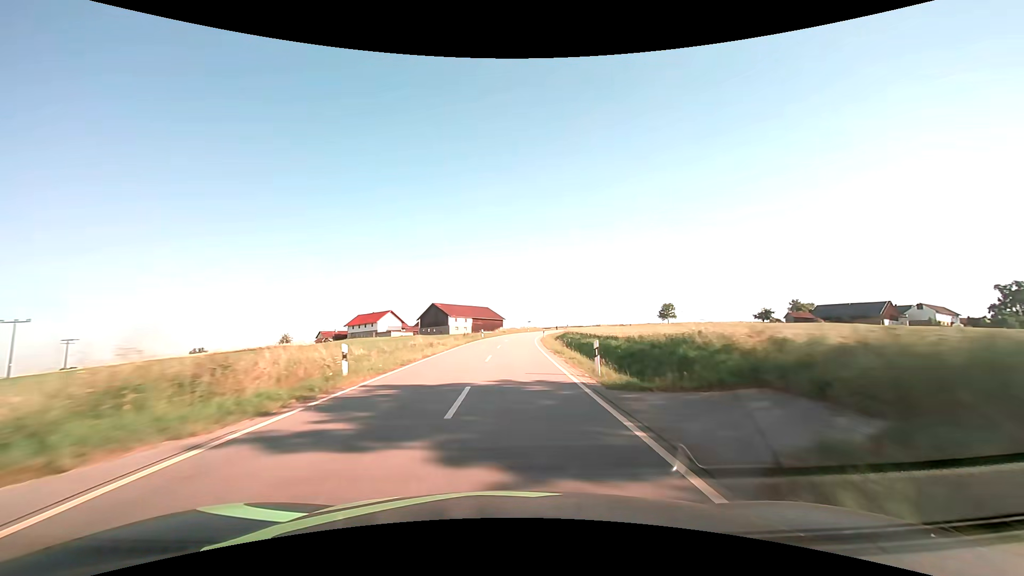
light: Day
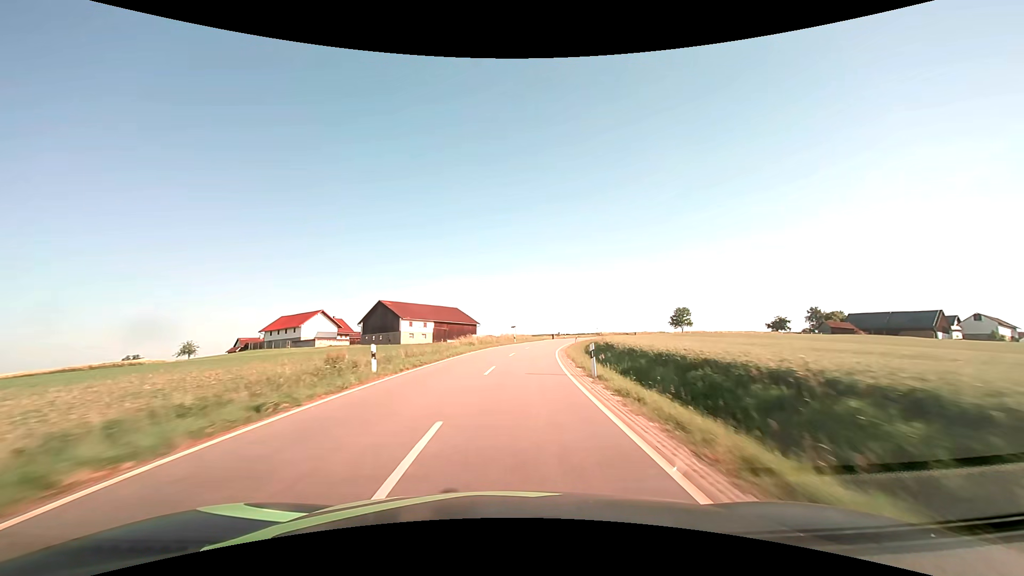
(+0.5, +40.5) m; +2°
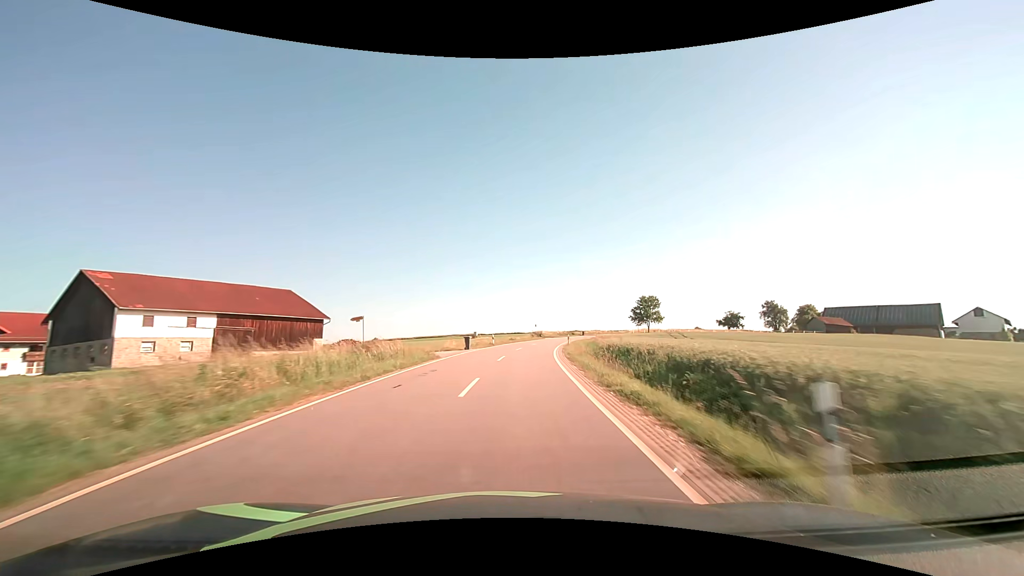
(+4.7, +53.9) m; +10°
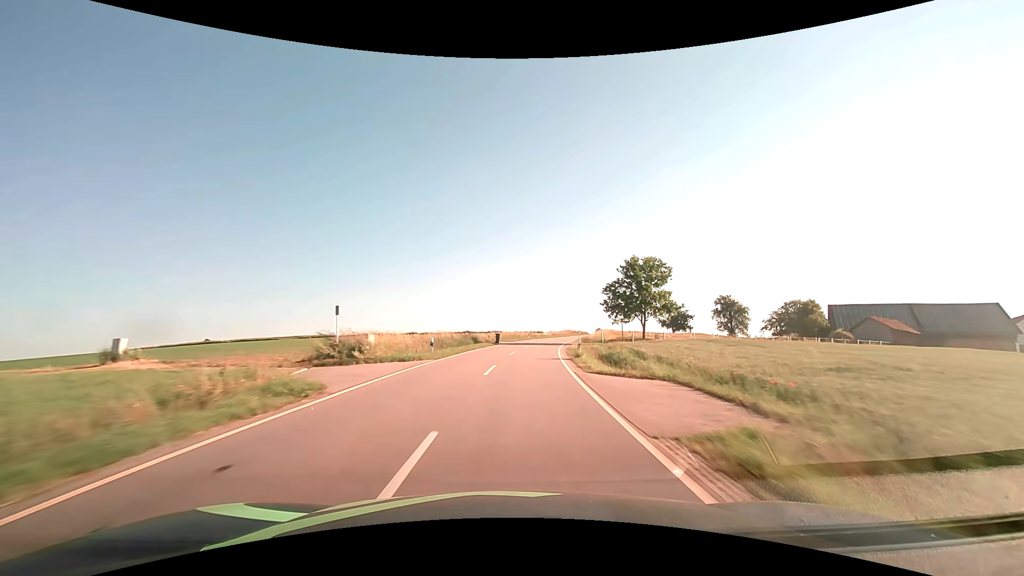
(+7.4, +67.8) m; +13°
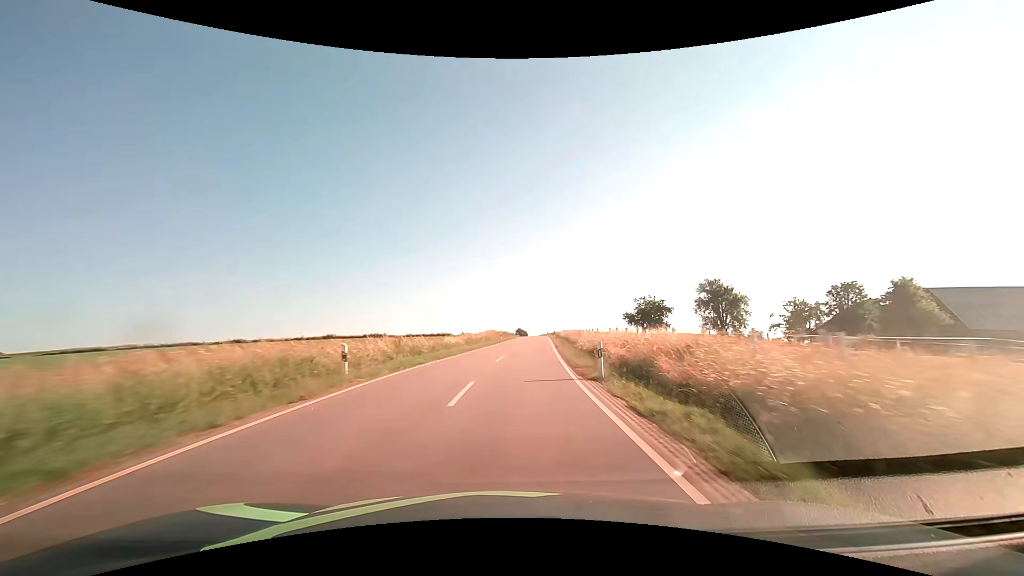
(+4.9, +54.6) m; +10°
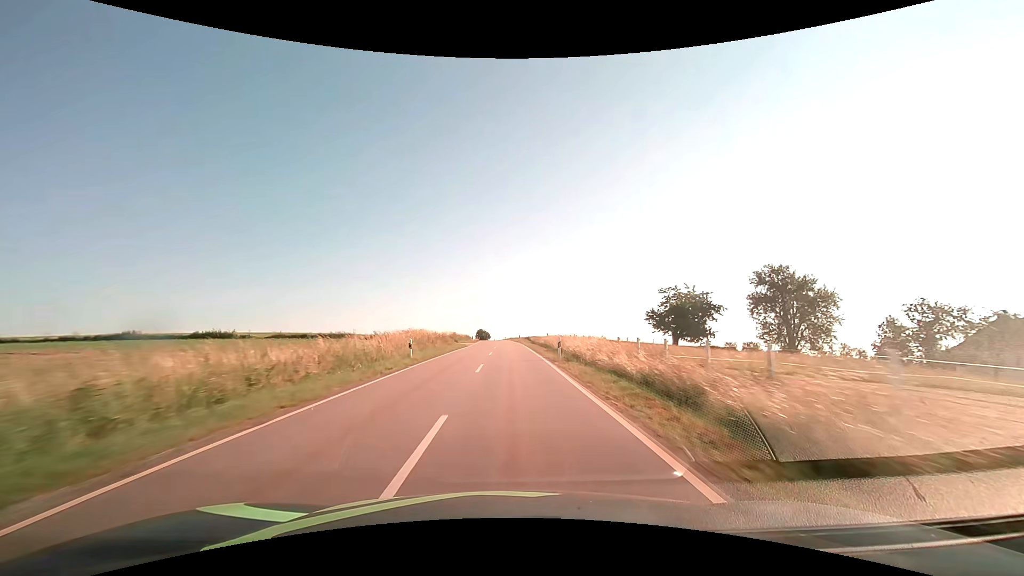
(+2.0, +41.1) m; +4°
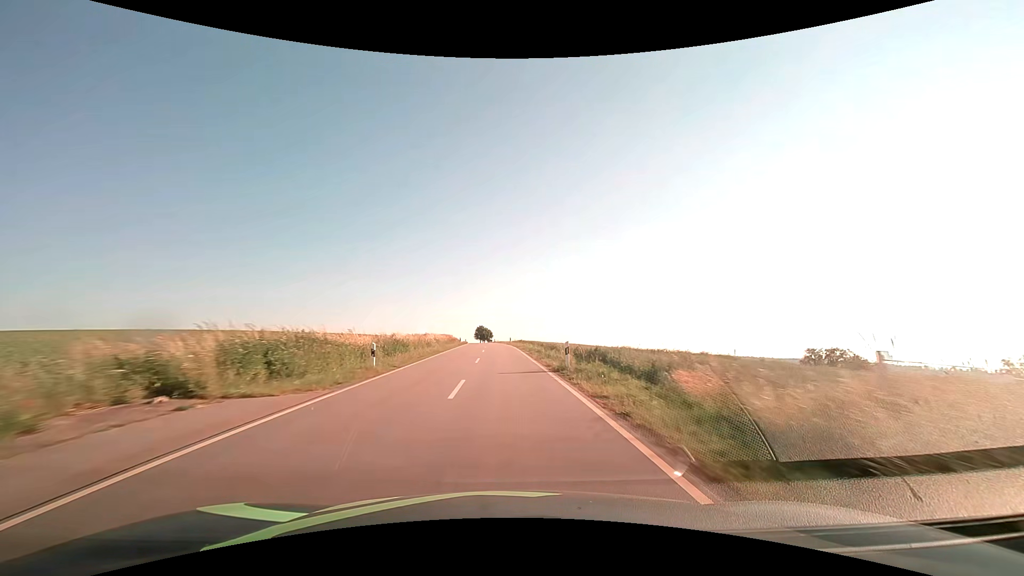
(0.0, +55.1) m; -1°
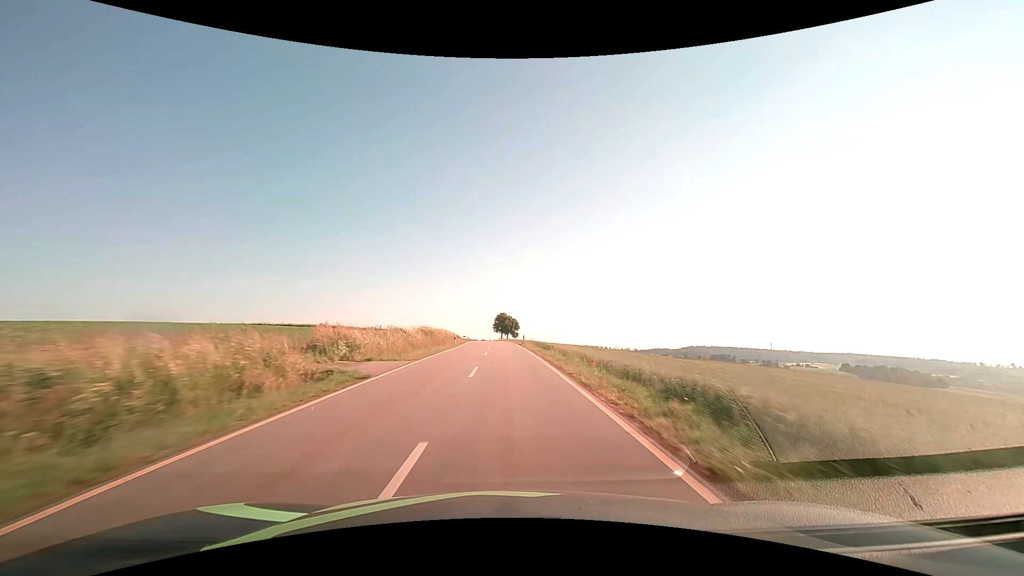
(-2.0, +68.8) m; -3°
(0, +10) (0, +20) (0, +30) (0, +40) (-1, +50) (-1, +60) (-1, +70) (-2, +80) (-2, +90) (-3, +100) m
